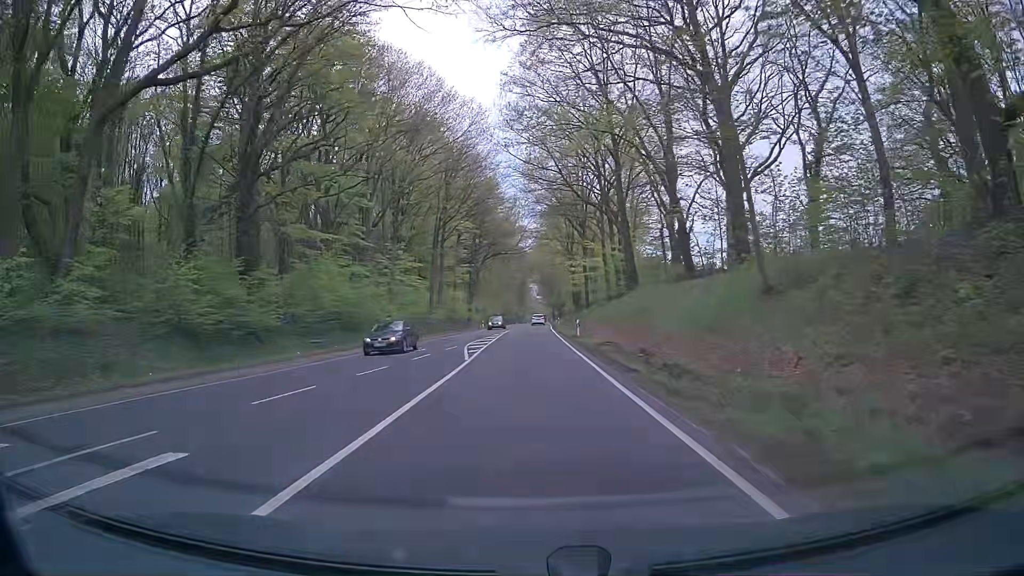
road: primary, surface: asphalt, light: Day
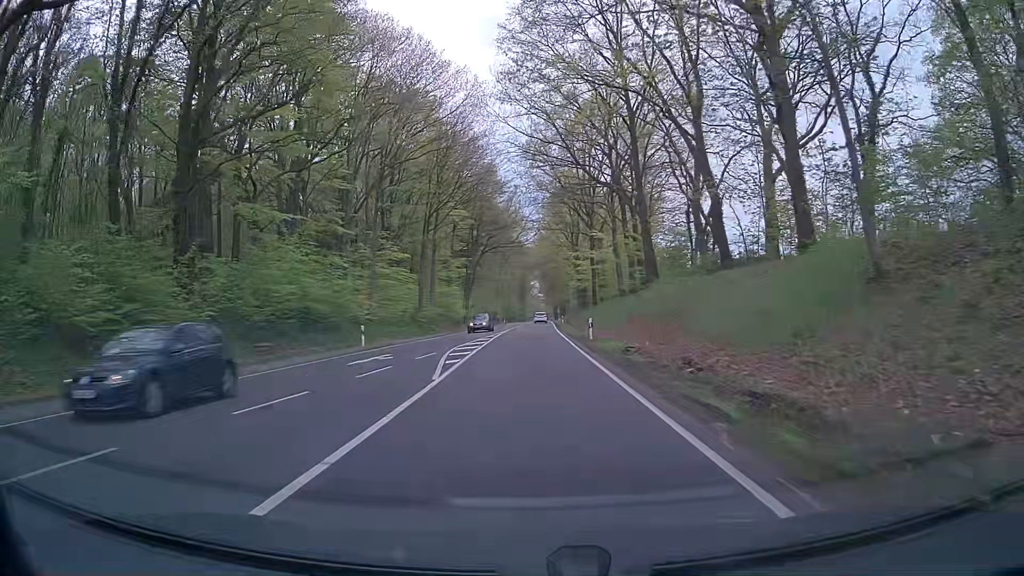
(-0.1, +7.5) m; 0°
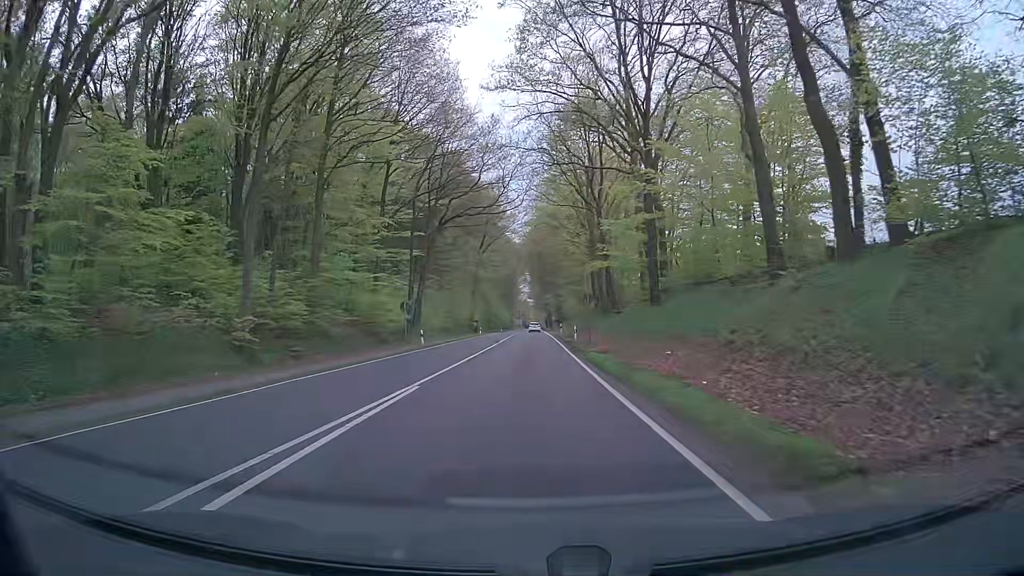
(0.0, +37.5) m; +1°
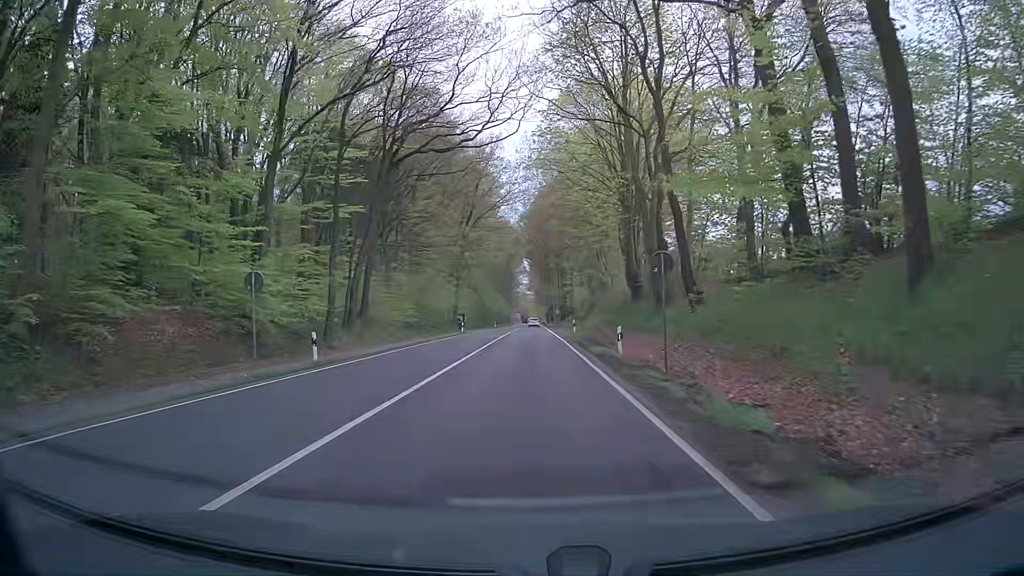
(0.0, +22.4) m; 0°
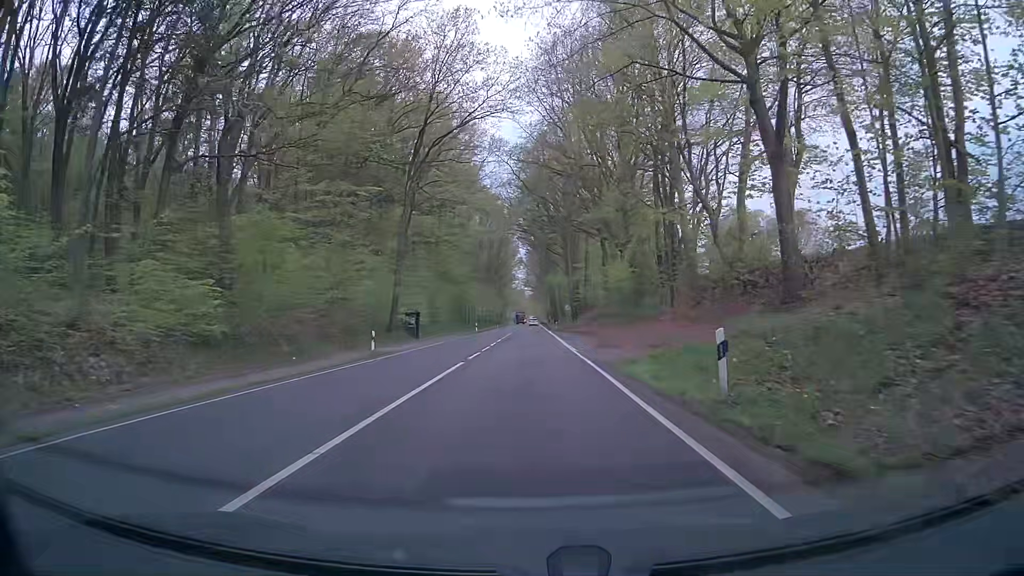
(0.0, +37.5) m; -1°
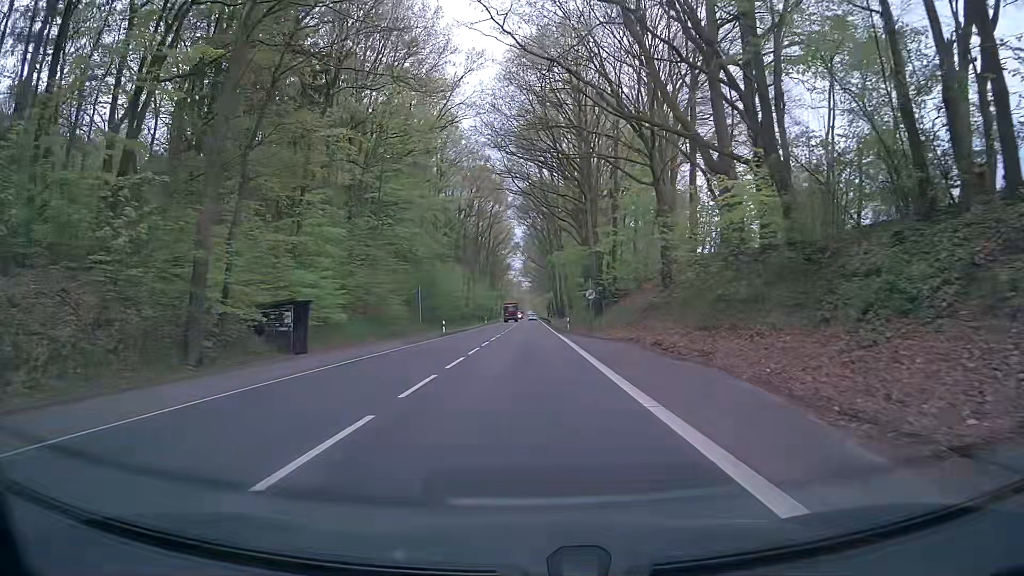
(+0.5, +30.1) m; +1°
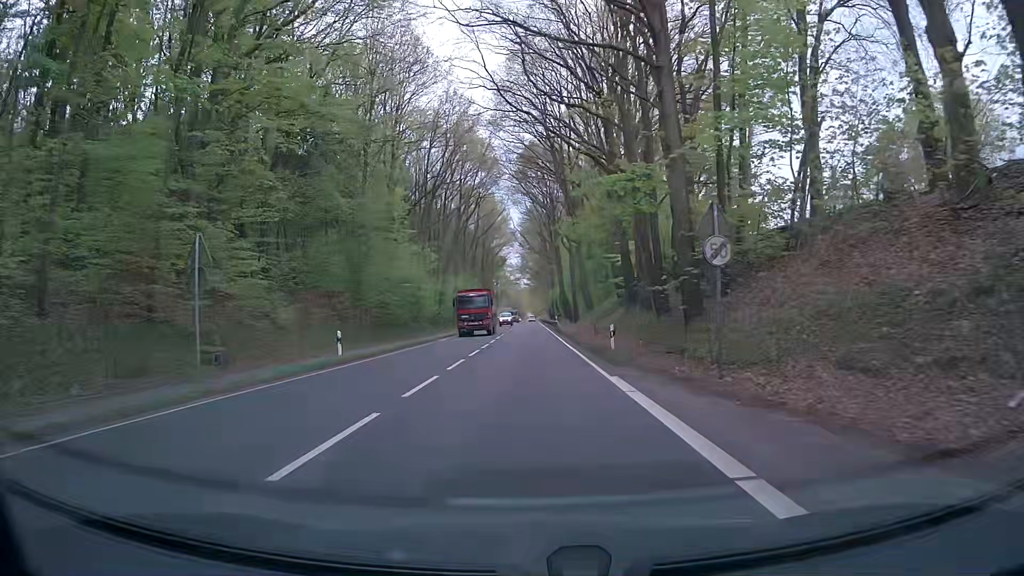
(-0.3, +30.0) m; -1°
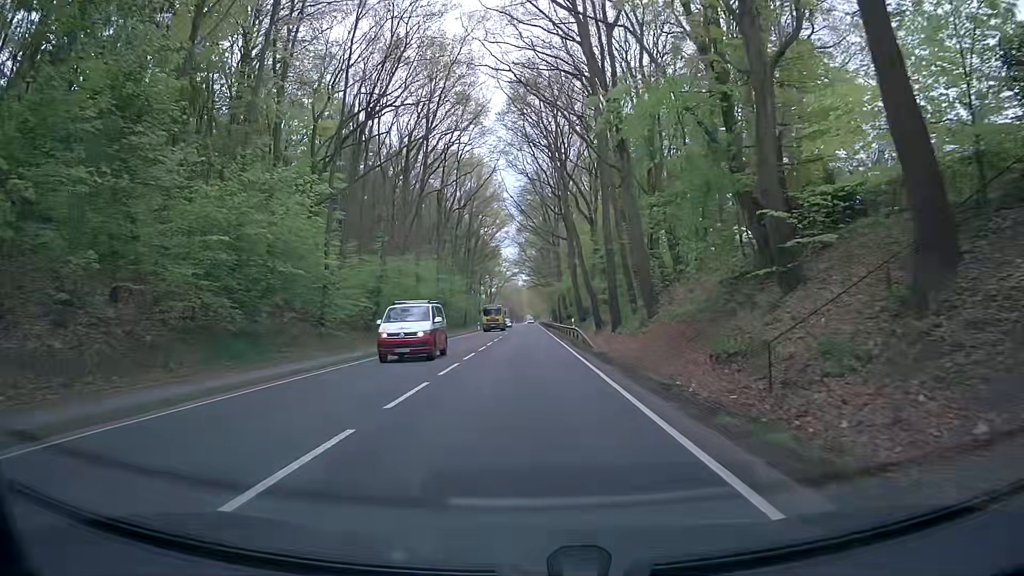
(+0.8, +31.9) m; +1°
(0, +10) (0, +20) (0, +30) (0, +40) (0, +50) (0, +60) (0, +70) (0, +80) (0, +90) (0, +100) m
